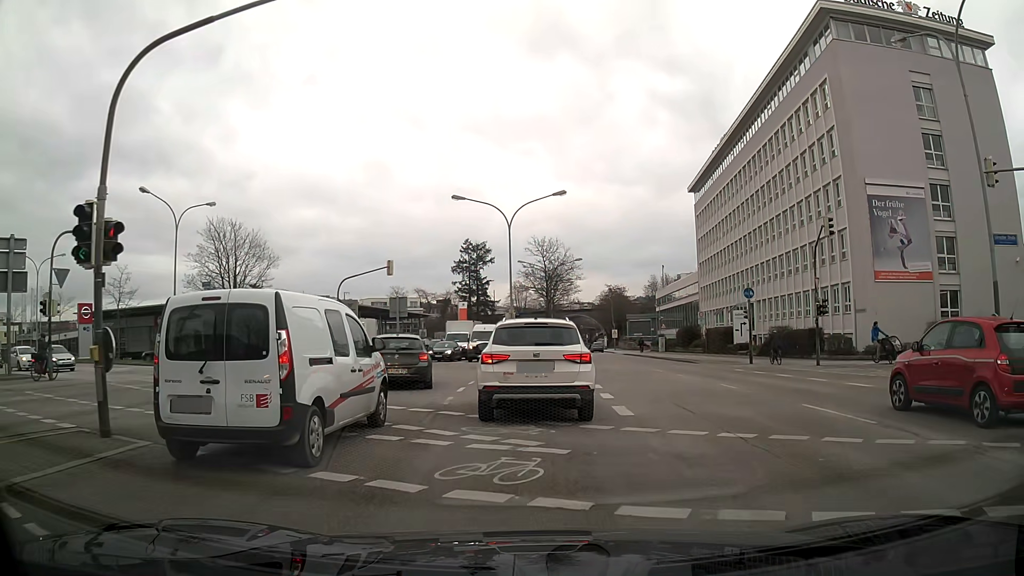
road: primary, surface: asphalt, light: Day
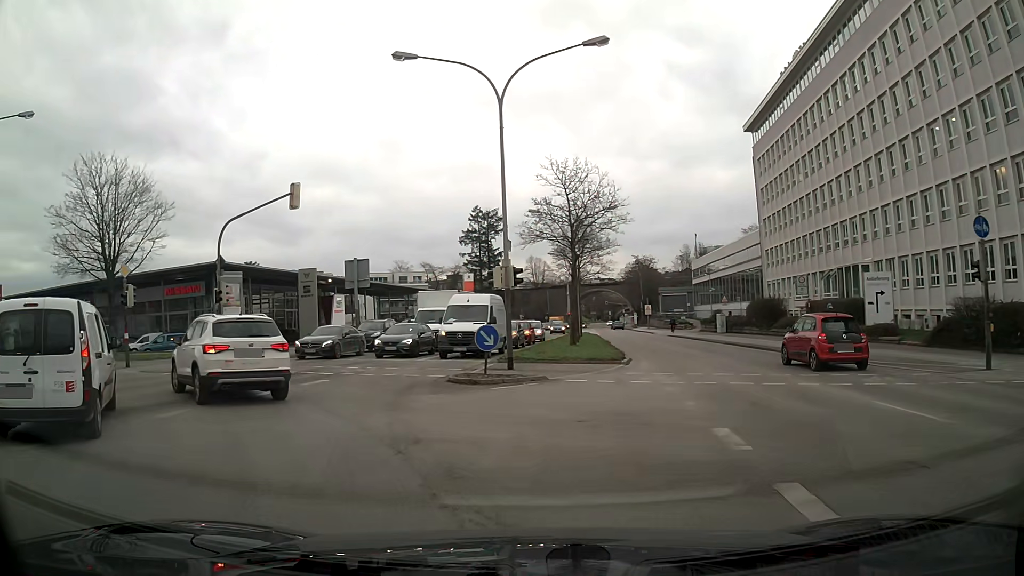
(+0.5, +19.4) m; 0°
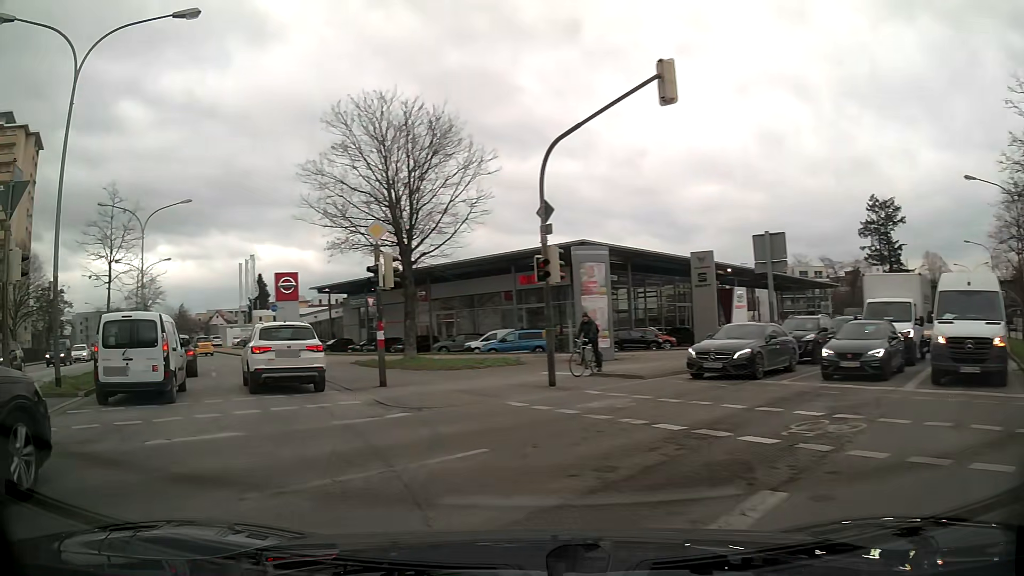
(-3.1, +11.3) m; -35°
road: secondary
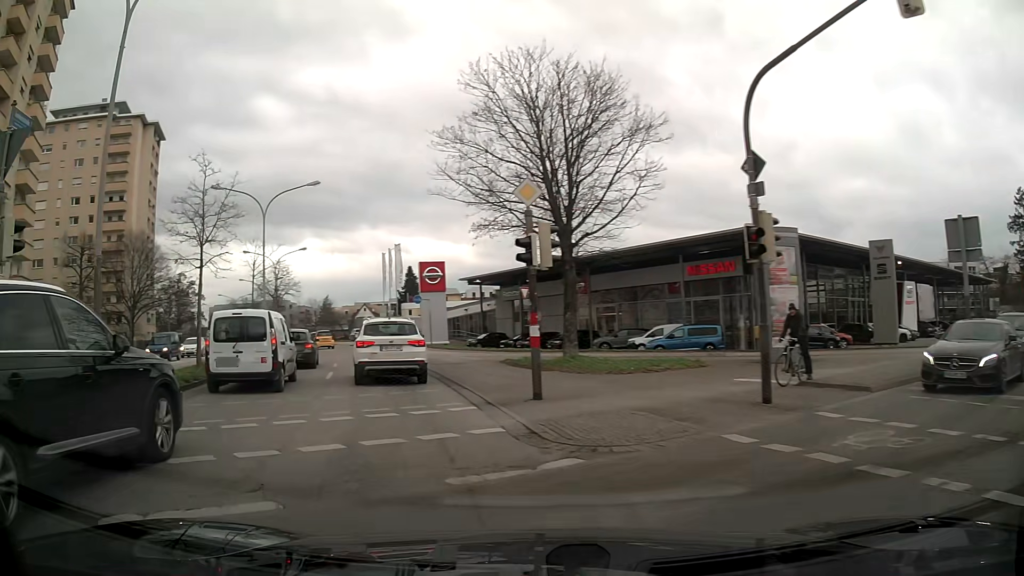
(-0.4, +4.2) m; -14°
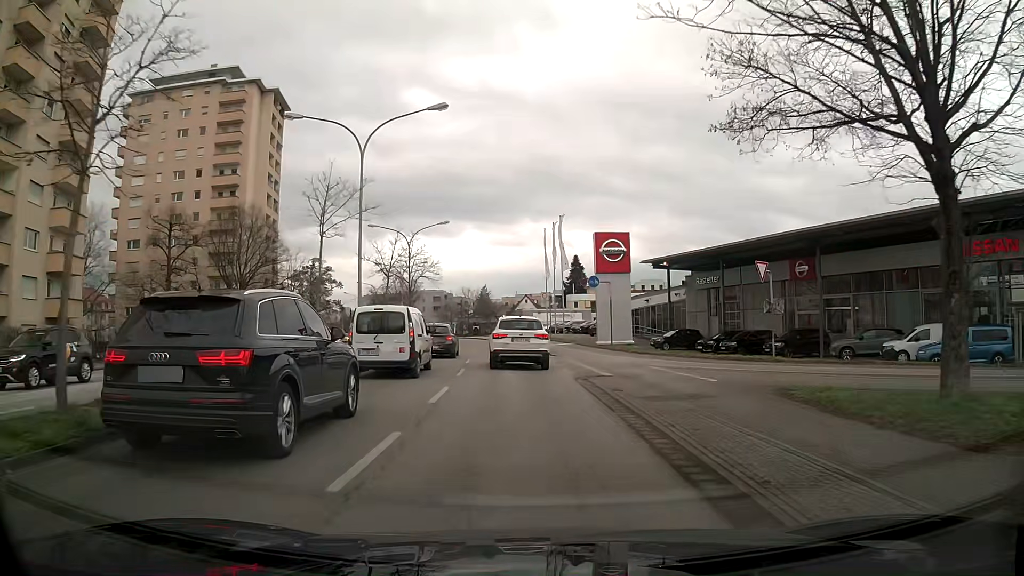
(-2.0, +13.5) m; -12°
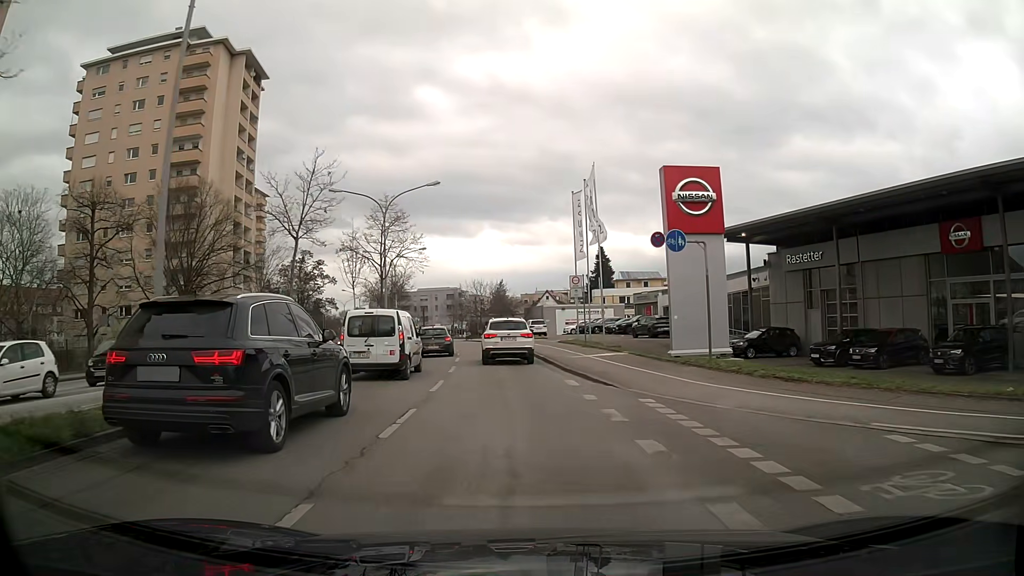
(-0.2, +15.8) m; -2°
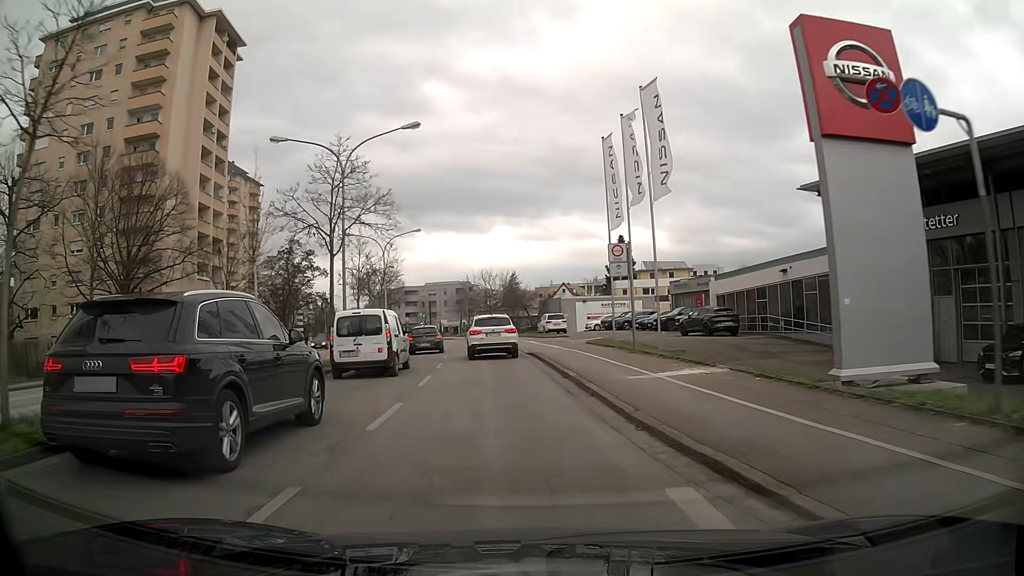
(0.0, +11.6) m; -1°
